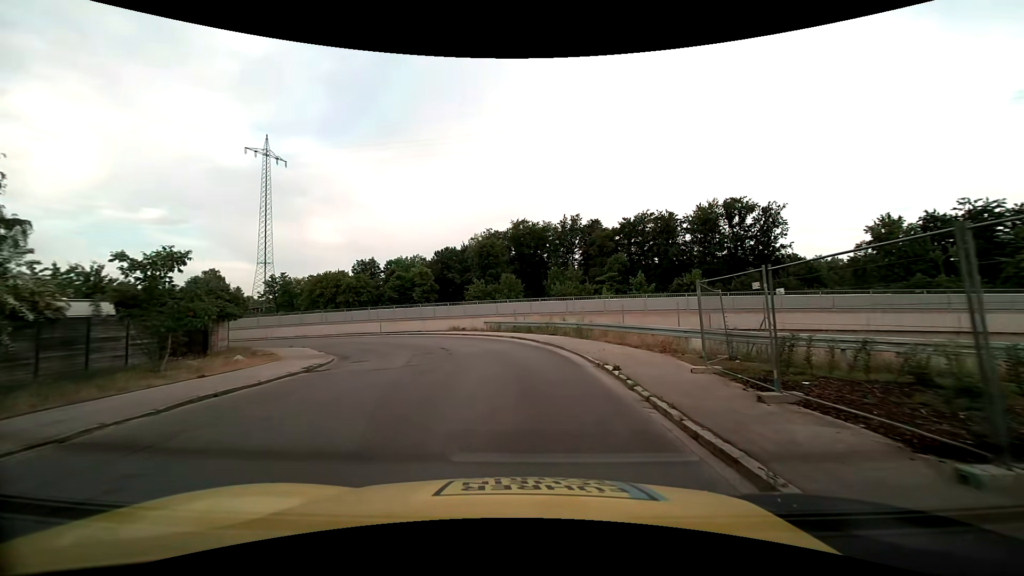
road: residential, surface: asphalt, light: Day
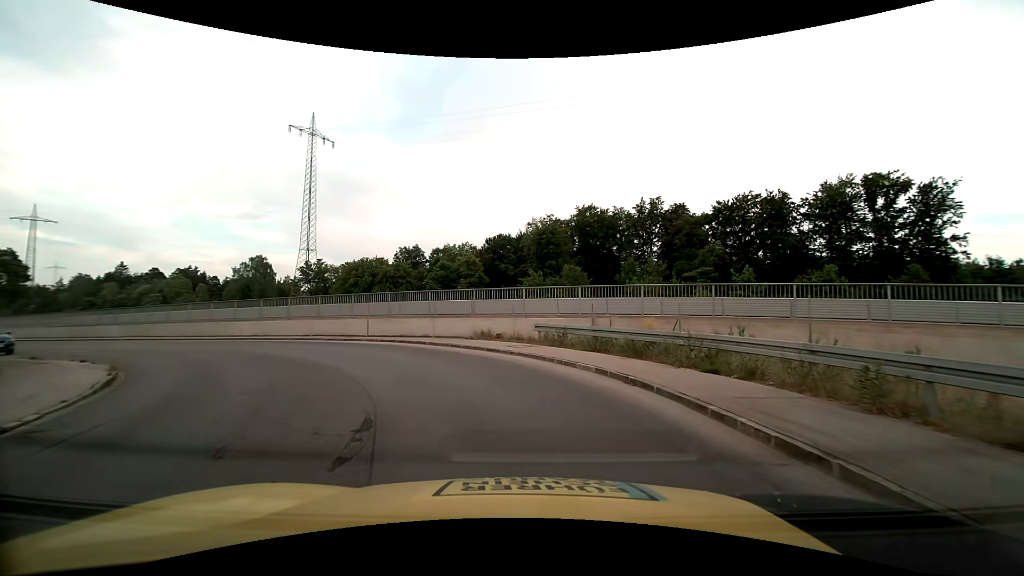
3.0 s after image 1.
(-0.8, +16.9) m; -7°
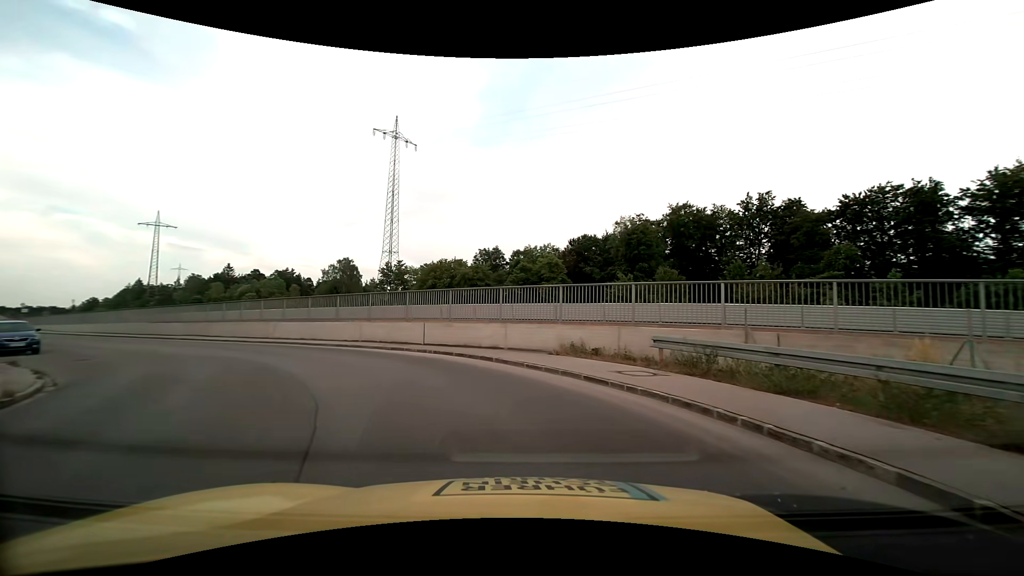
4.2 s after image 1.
(-0.4, +6.2) m; -8°
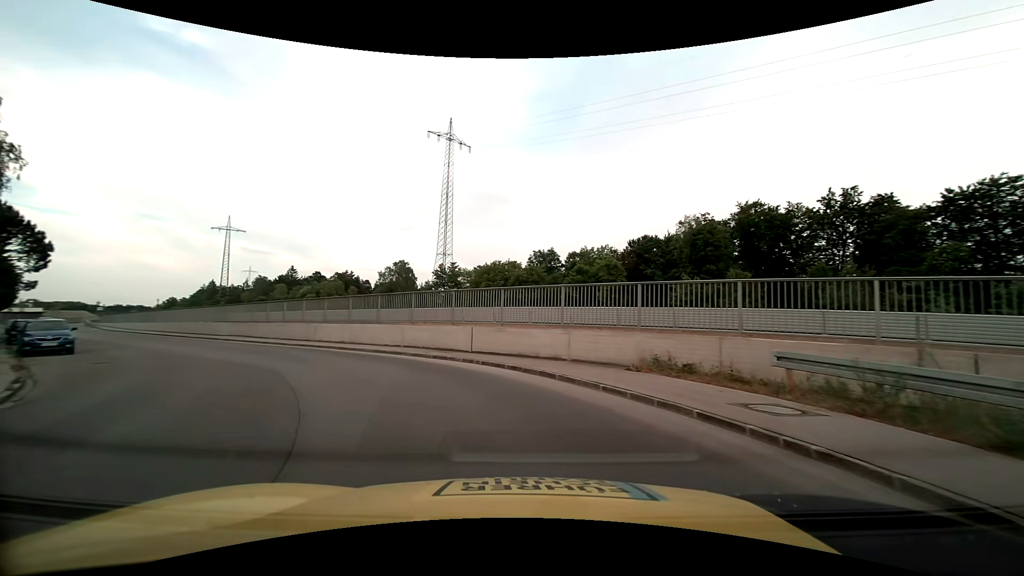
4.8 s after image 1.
(-0.2, +3.1) m; -6°
(-2, +10) (-7, +18) (-14, +25) (-22, +32) (-29, +39) (-37, +45) (-44, +52) (-52, +59) (-59, +66) (-66, +72) m
